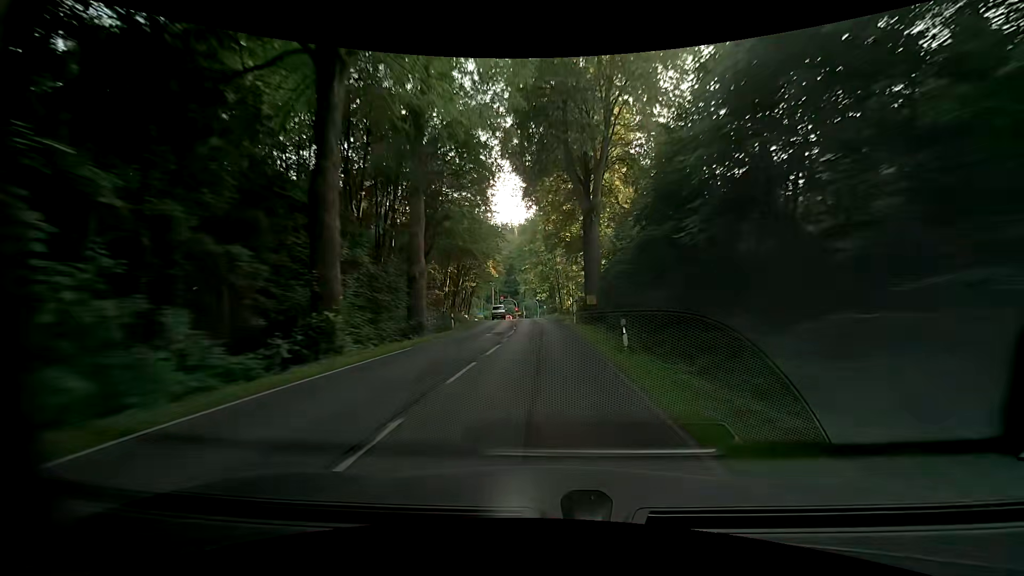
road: secondary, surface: asphalt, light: Day
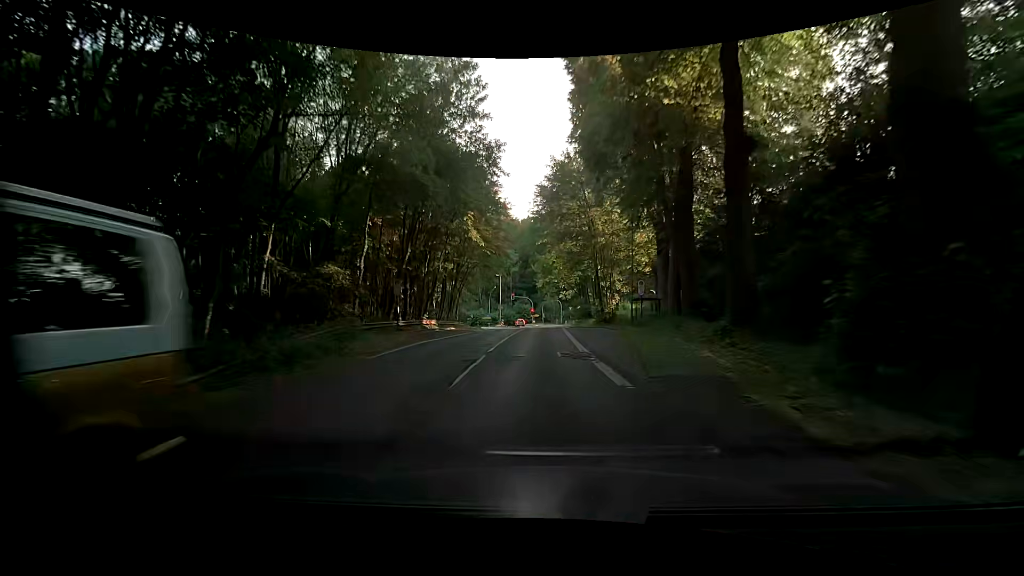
(-0.1, +36.9) m; -1°
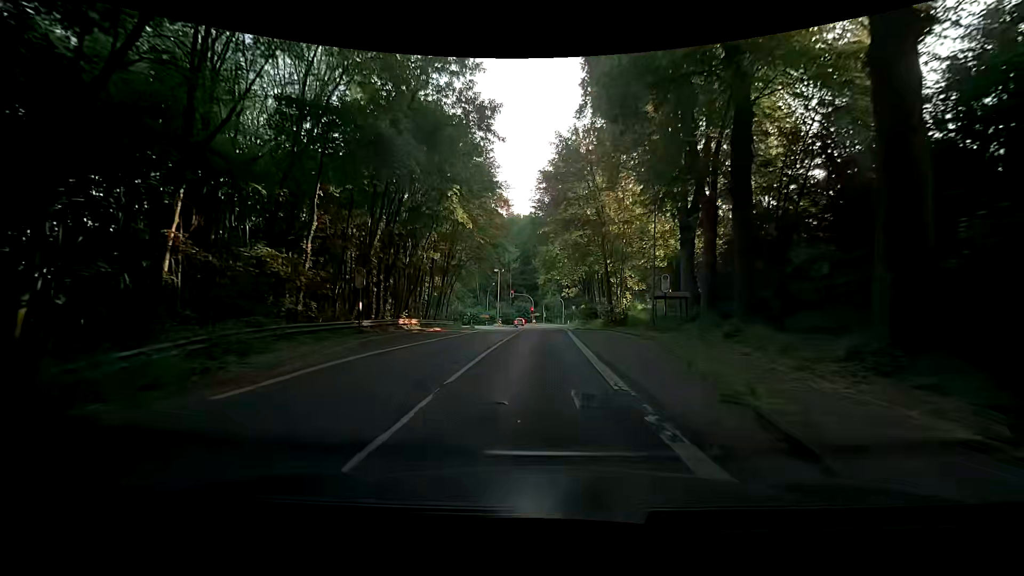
(-0.1, +7.1) m; -1°
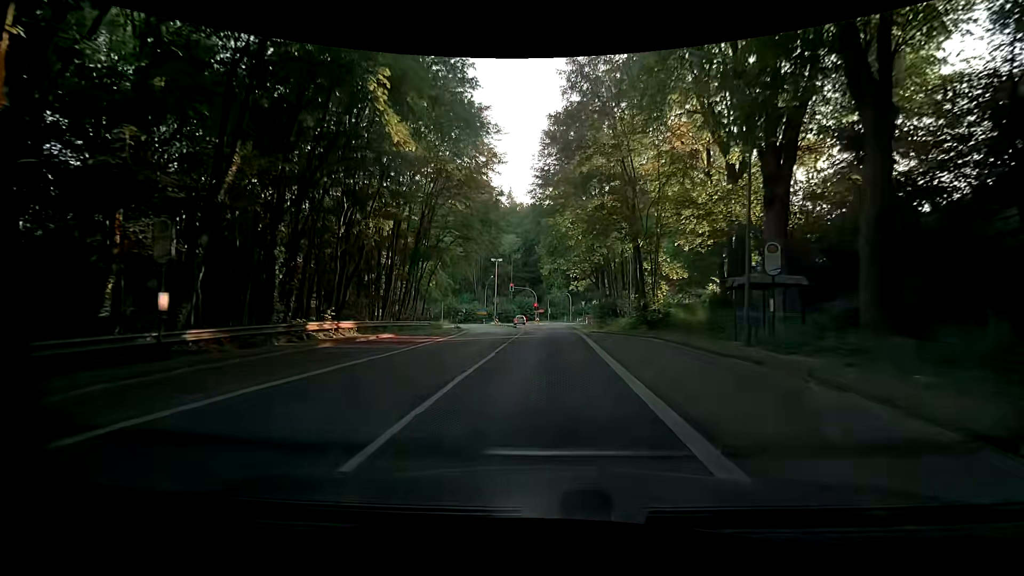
(-0.1, +13.9) m; -1°
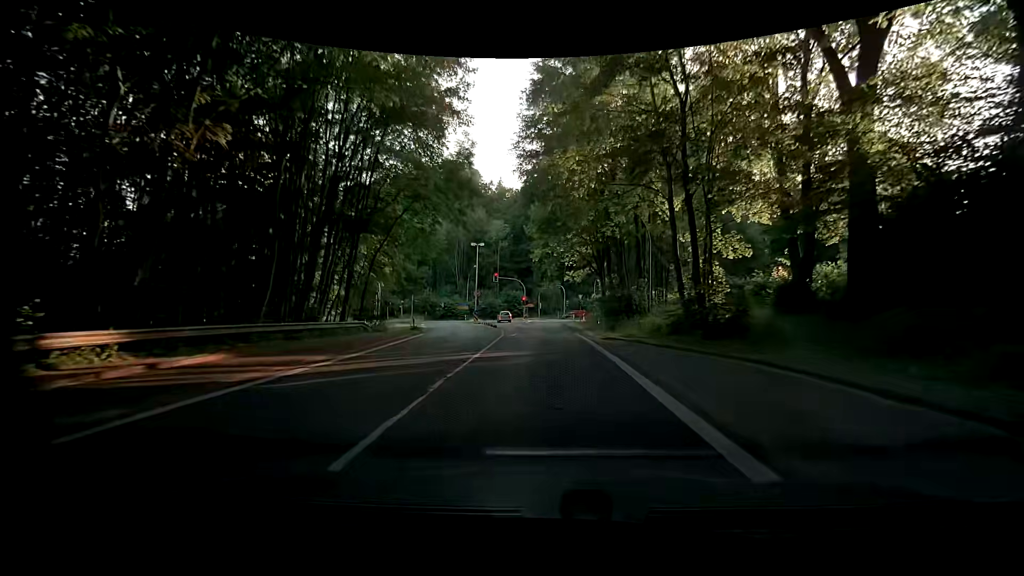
(+0.2, +13.7) m; +2°
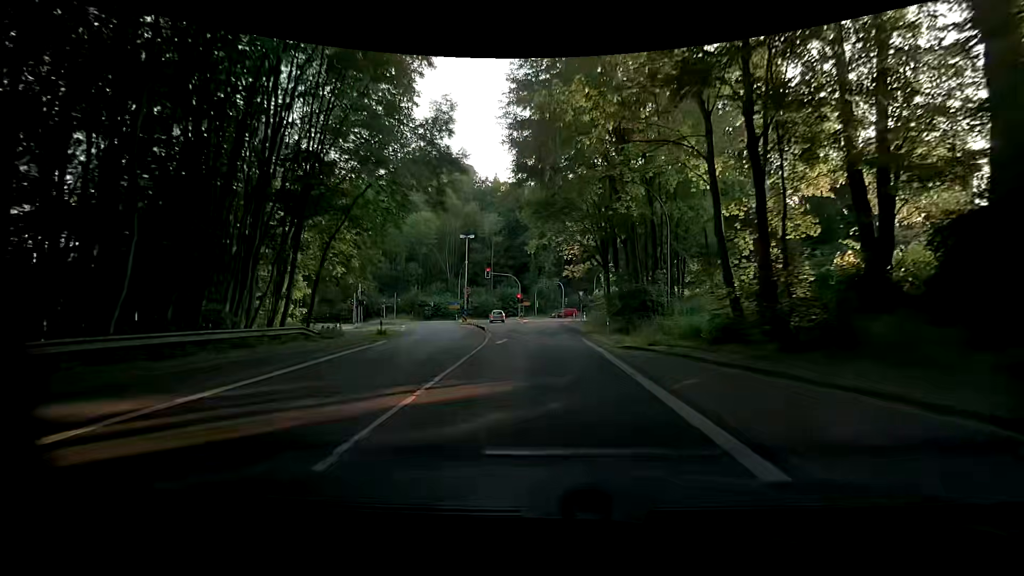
(-0.1, +6.7) m; -1°
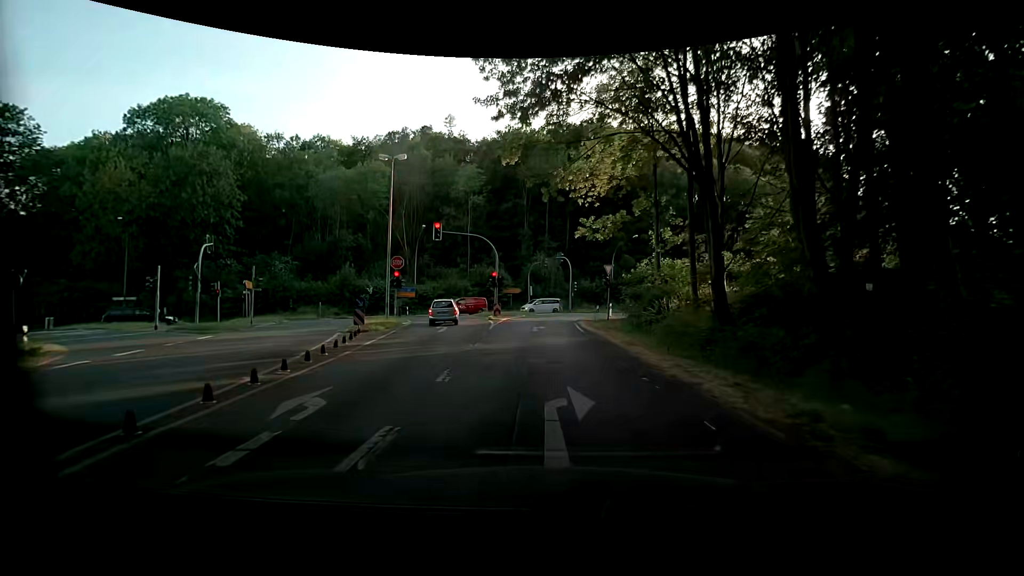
(+0.5, +30.1) m; 0°
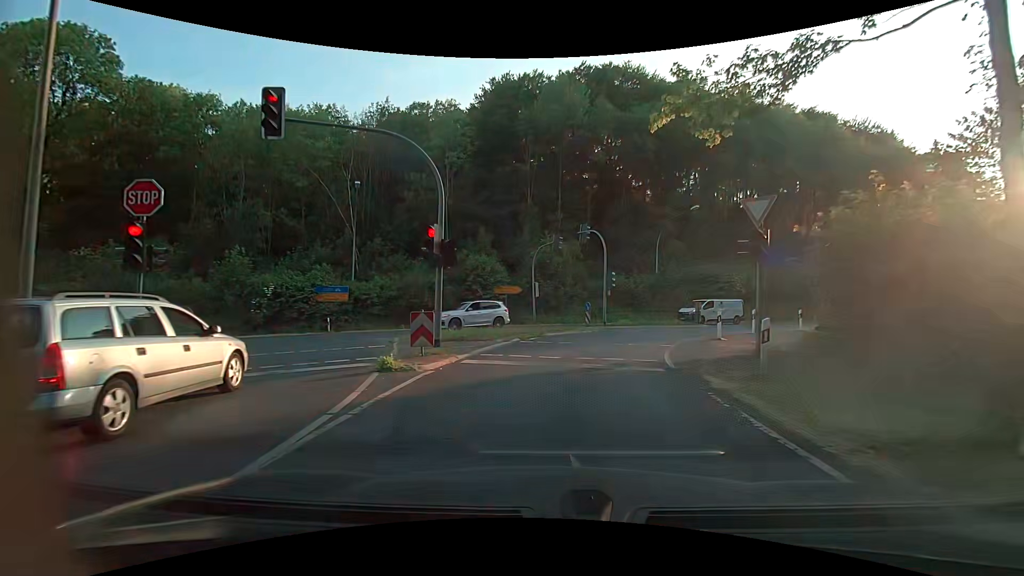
(-0.1, +23.3) m; 0°
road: primary_link
